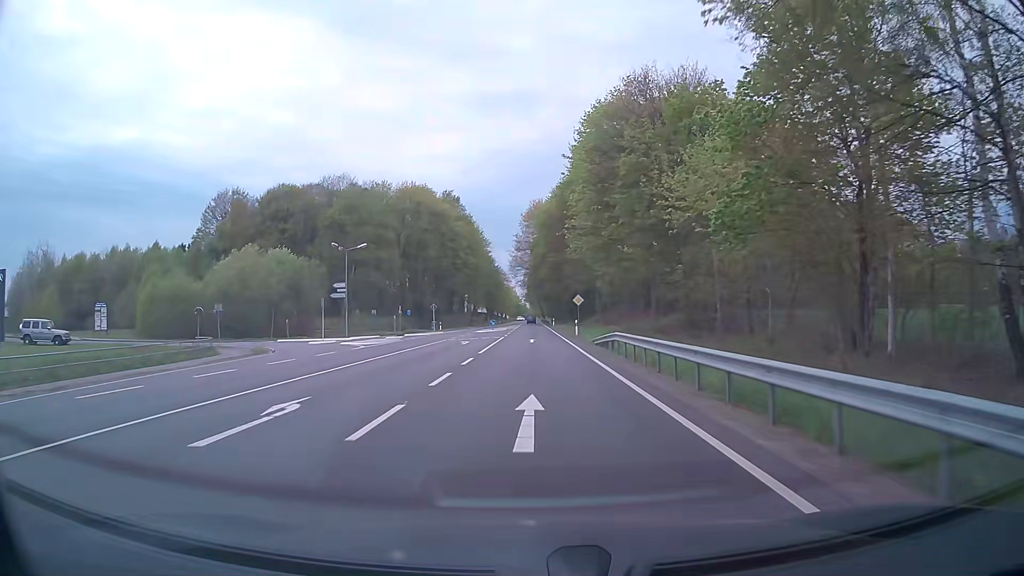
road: primary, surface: asphalt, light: Day
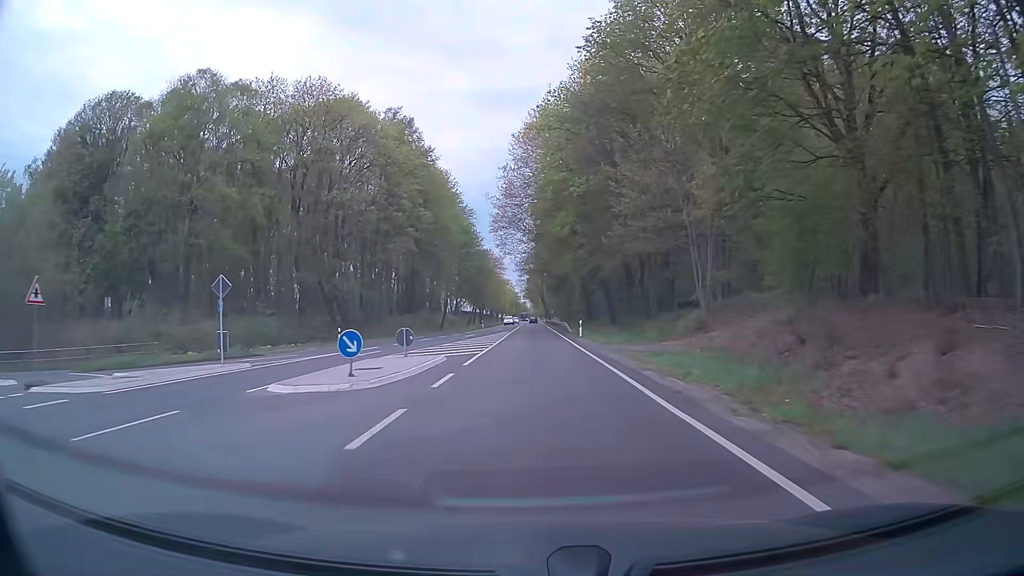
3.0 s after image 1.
(0.0, +54.0) m; 0°
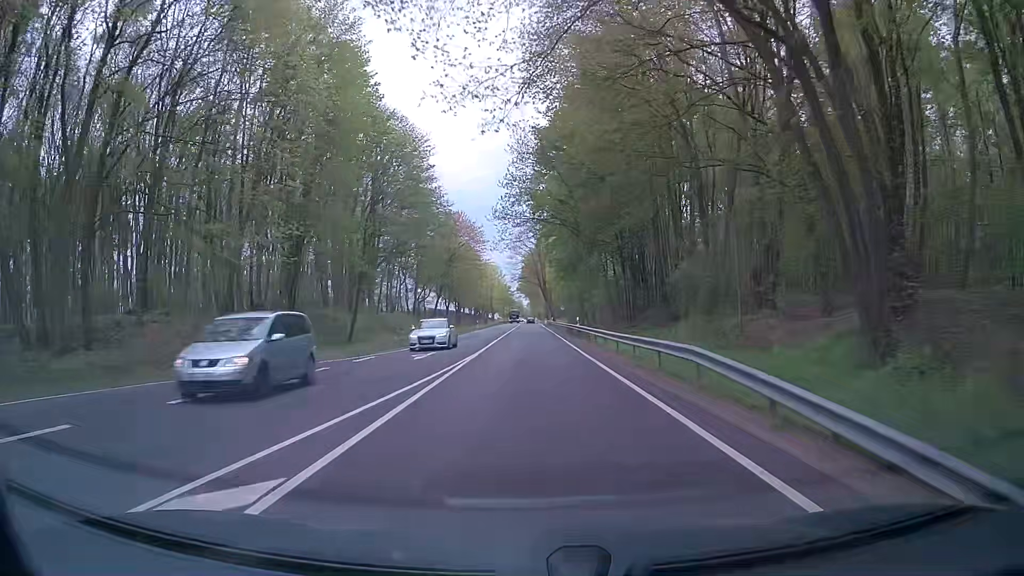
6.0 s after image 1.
(+0.4, +53.8) m; 0°
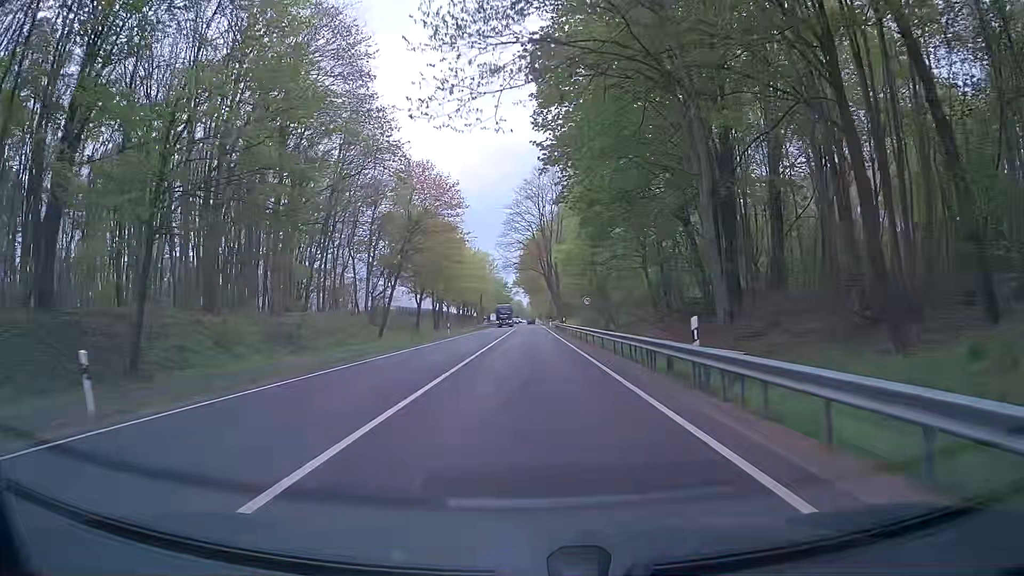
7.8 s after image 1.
(+0.1, +32.2) m; 0°
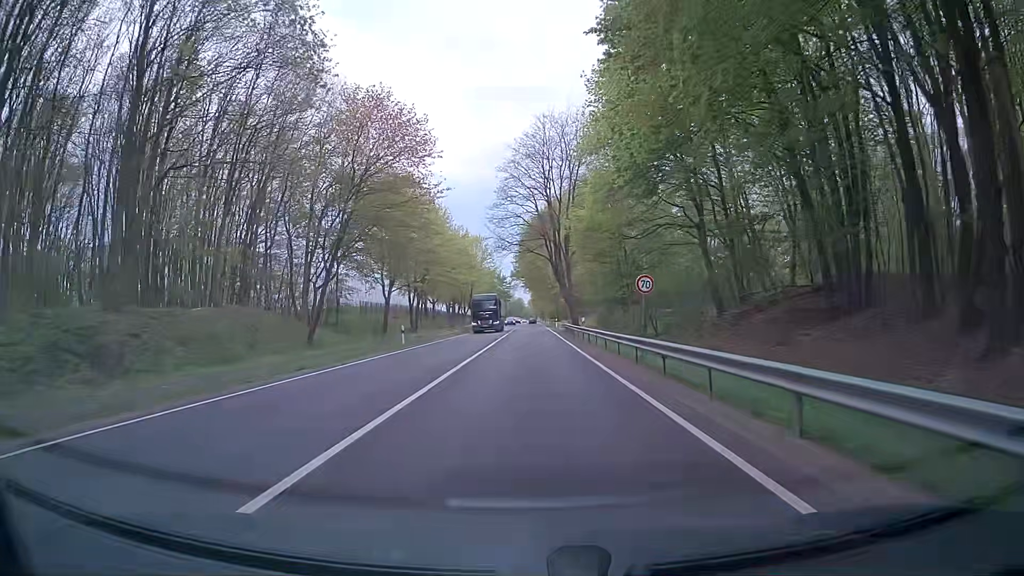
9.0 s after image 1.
(-0.1, +21.5) m; -1°
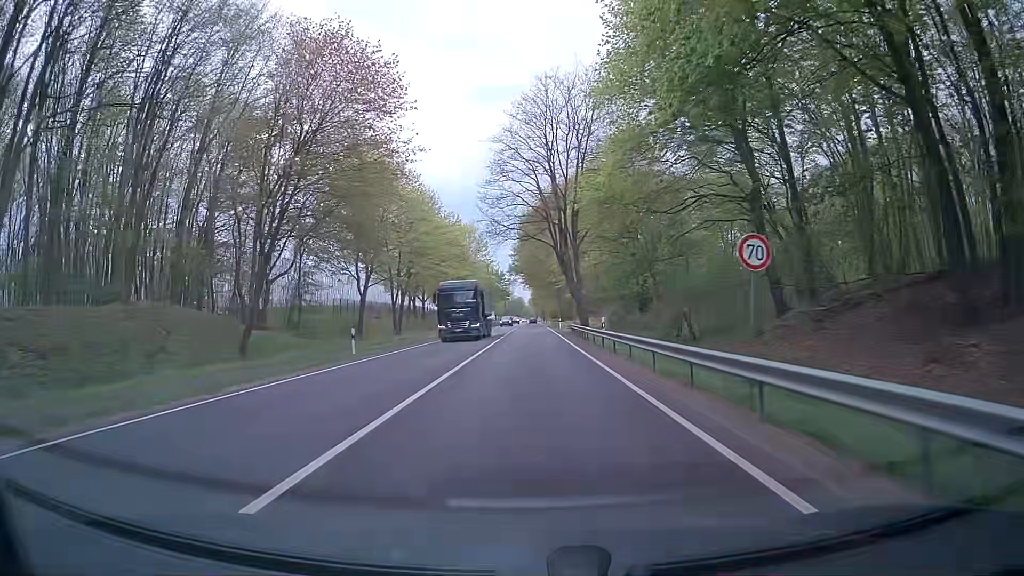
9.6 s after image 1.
(+0.1, +10.8) m; +1°
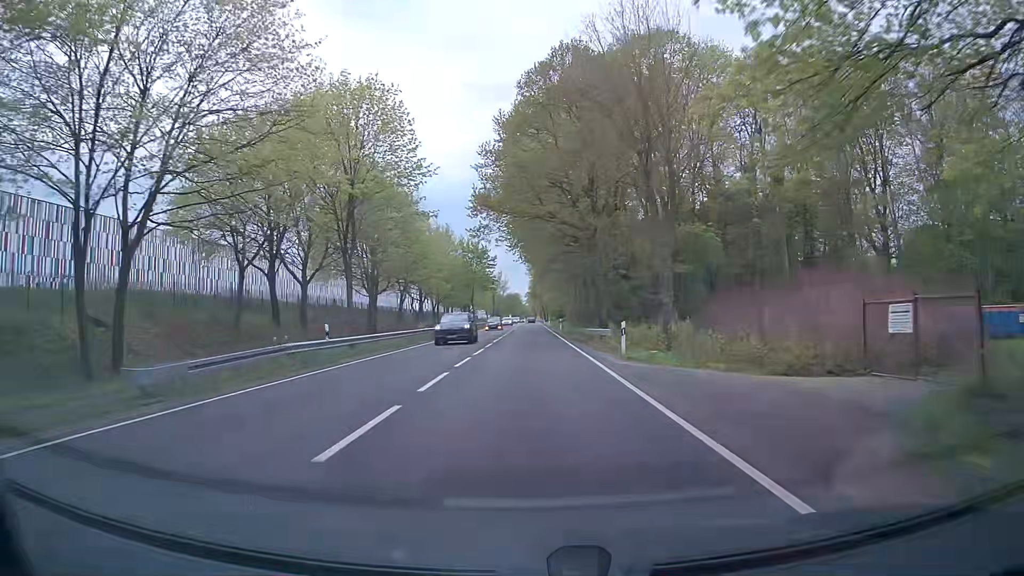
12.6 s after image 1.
(-0.6, +53.9) m; 0°
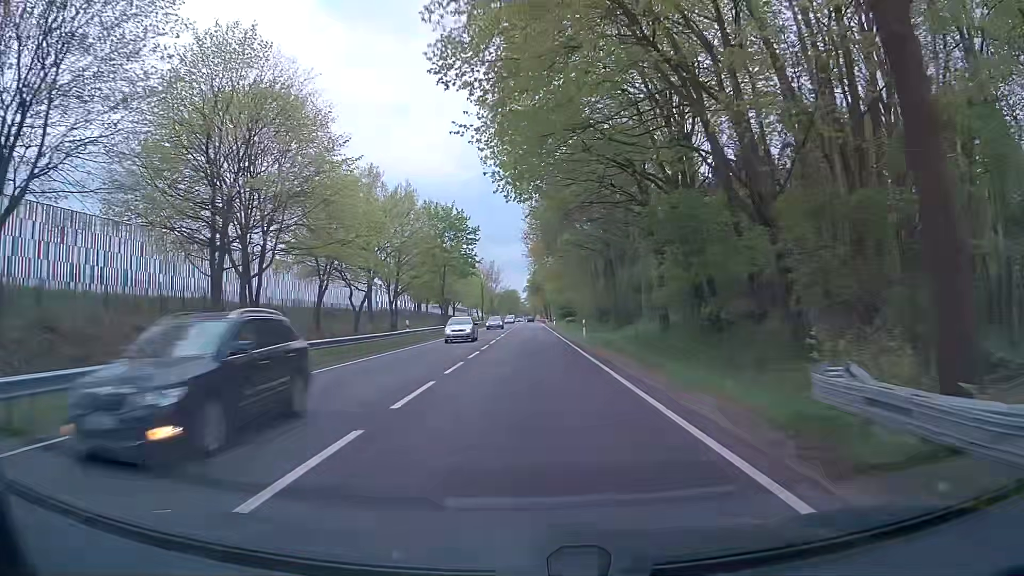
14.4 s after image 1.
(0.0, +32.4) m; 0°
(0, +10) (0, +20) (0, +30) (0, +40) (0, +50) (0, +60) (0, +70) (0, +80) (0, +90) (0, +100) m
